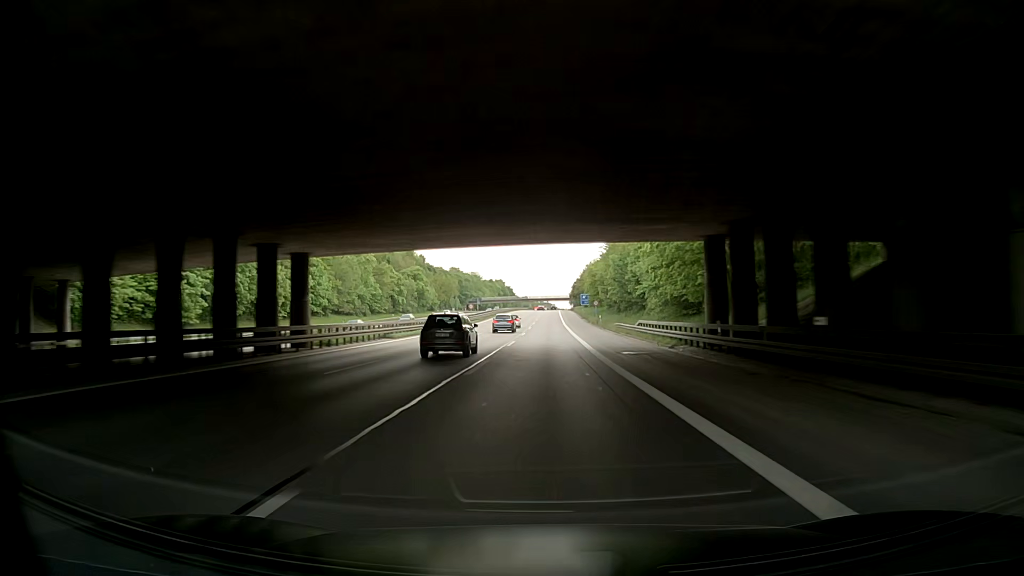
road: motorway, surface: asphalt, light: Day
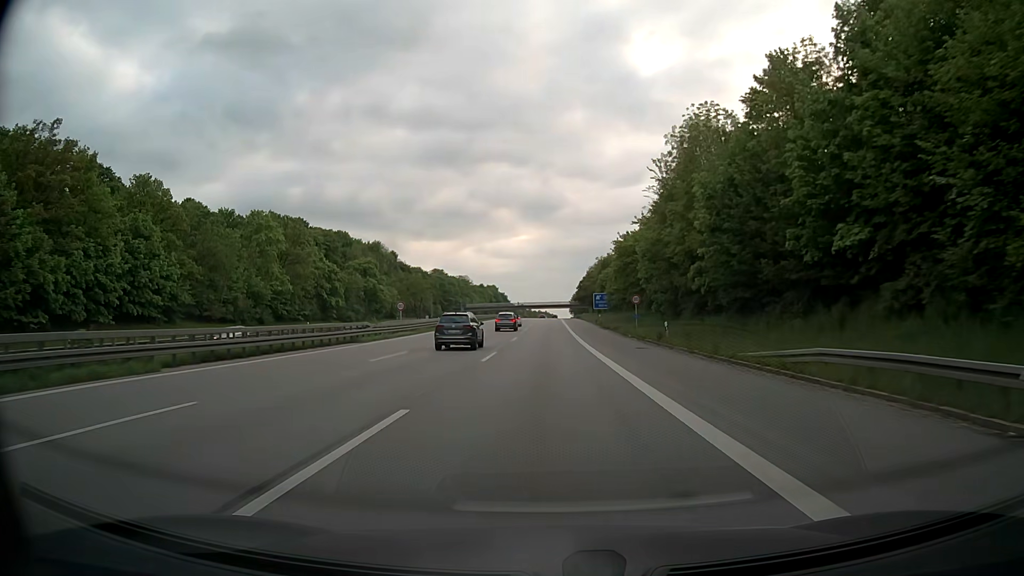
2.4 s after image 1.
(+0.6, +49.0) m; 0°
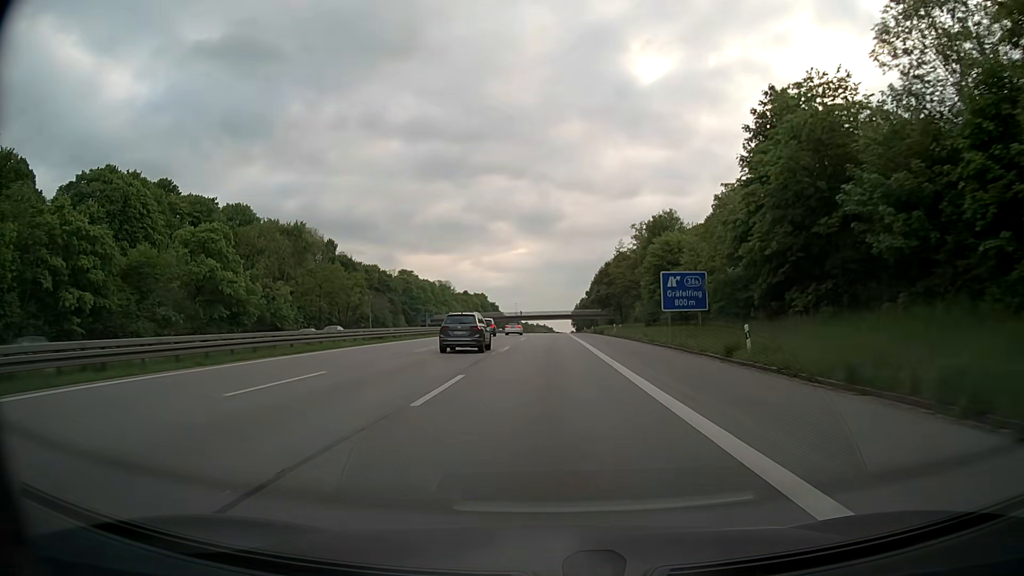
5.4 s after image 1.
(0.0, +65.8) m; 0°
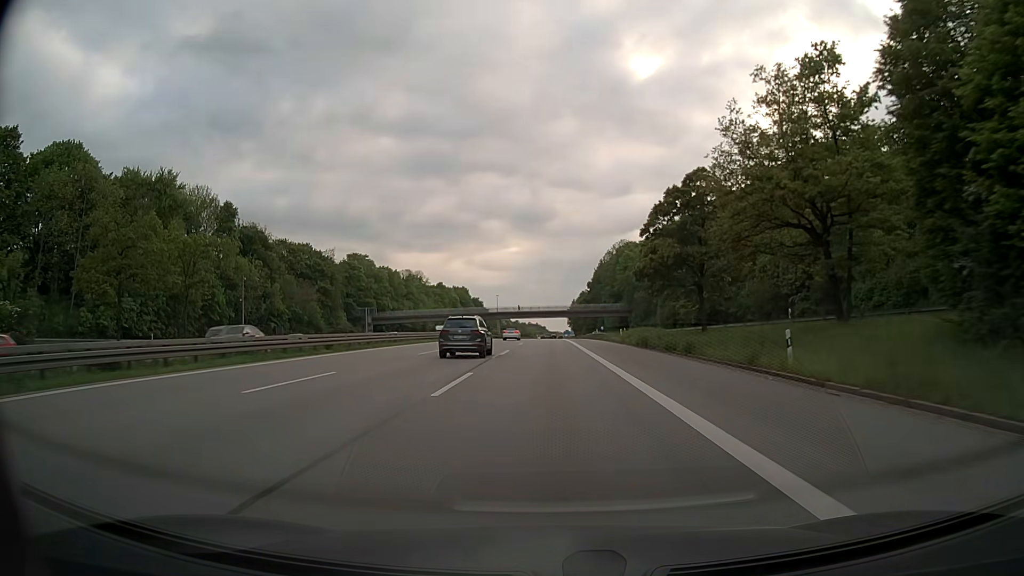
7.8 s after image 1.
(+0.3, +52.8) m; +1°
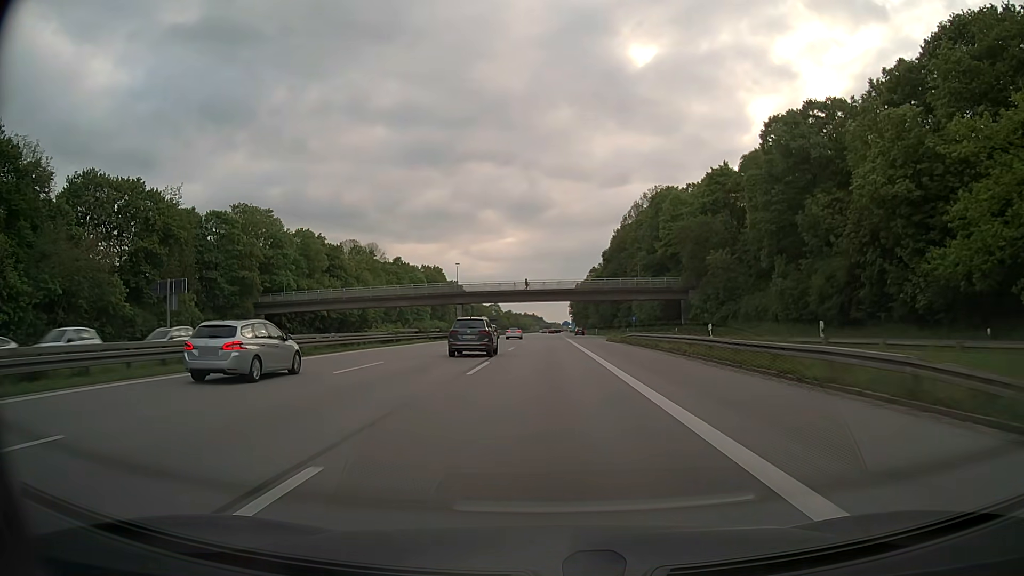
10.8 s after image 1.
(+0.2, +66.4) m; 0°
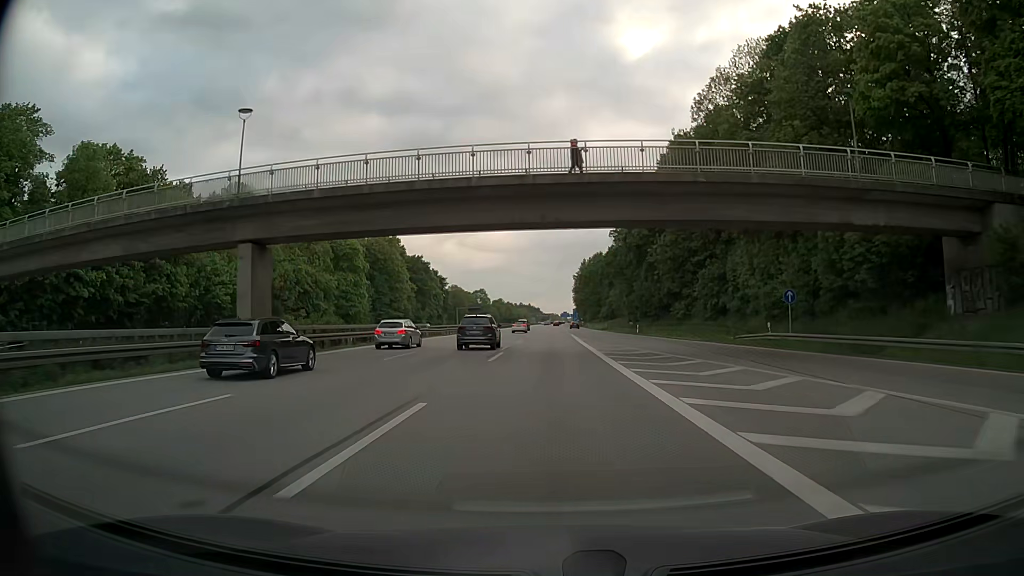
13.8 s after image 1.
(+0.2, +67.2) m; 0°
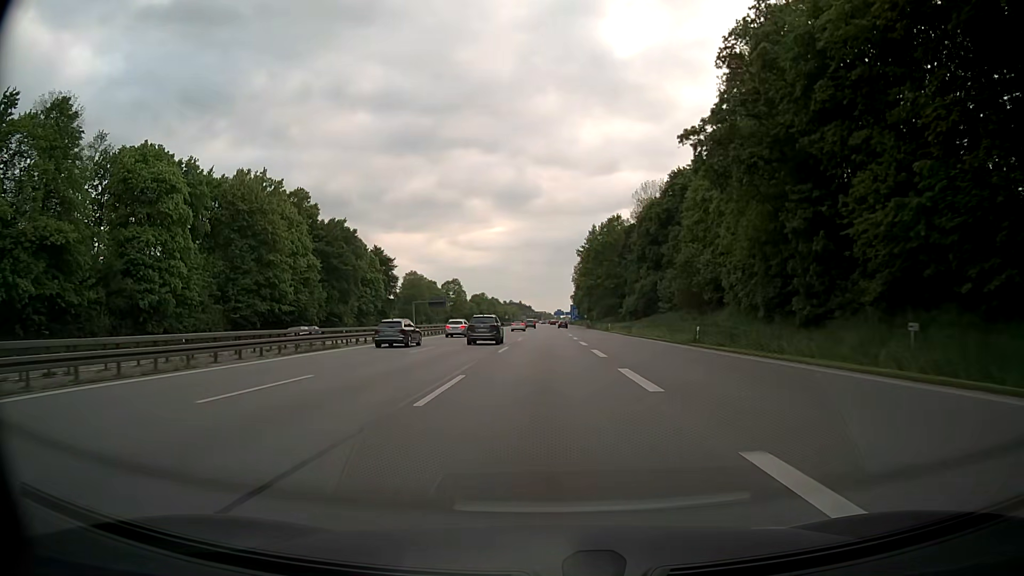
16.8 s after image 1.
(+0.3, +67.3) m; +1°
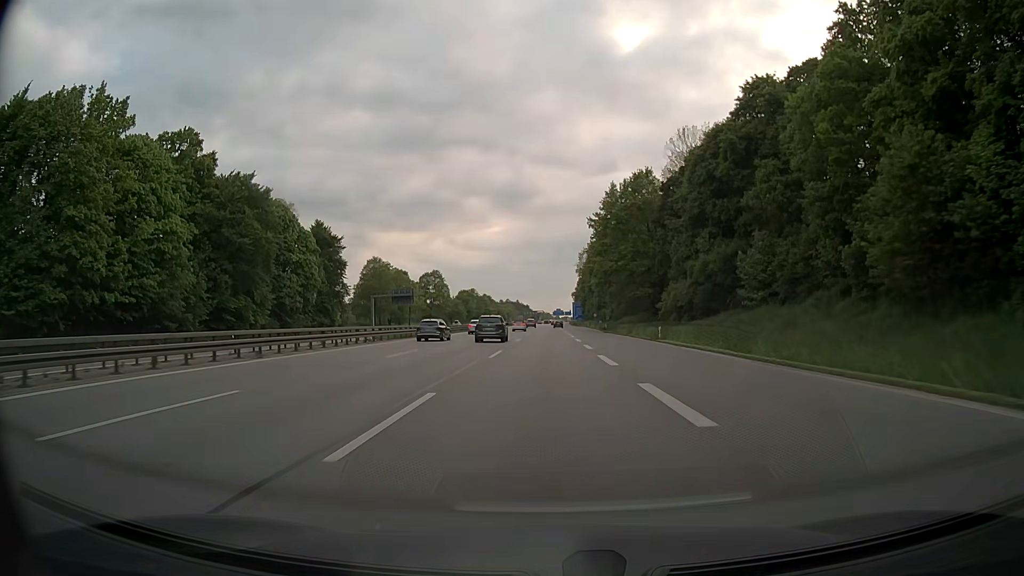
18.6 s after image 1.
(0.0, +40.2) m; 0°
(0, +10) (0, +20) (0, +30) (0, +40) (0, +50) (0, +60) (0, +70) (0, +80) (0, +90) (0, +100) m
